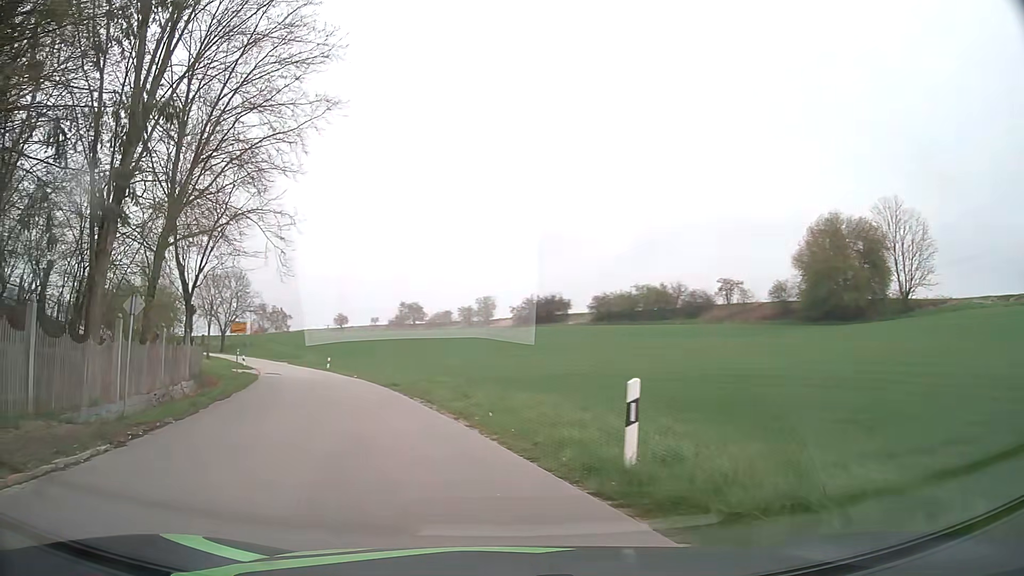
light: Day
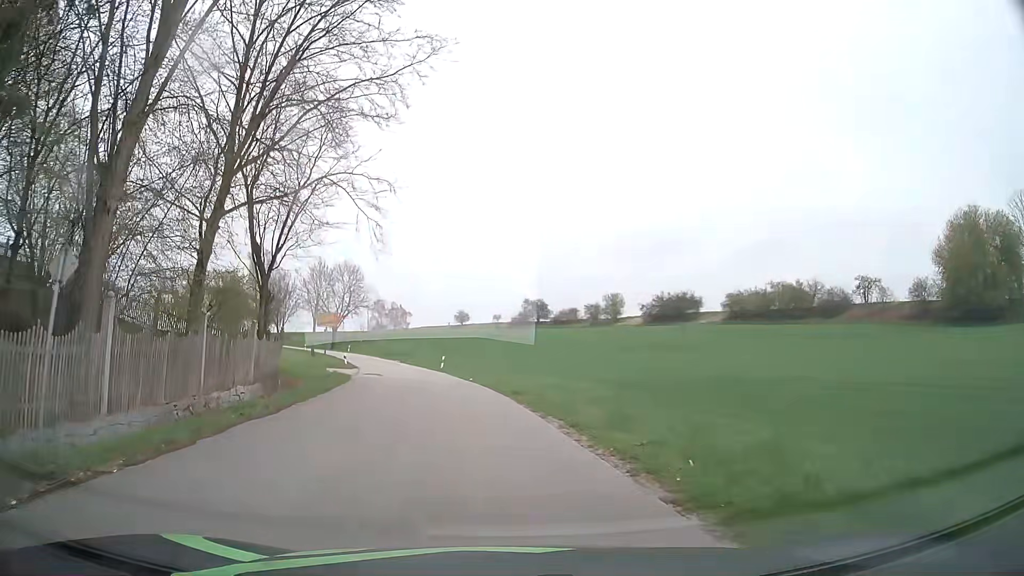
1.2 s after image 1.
(-0.9, +6.5) m; -12°
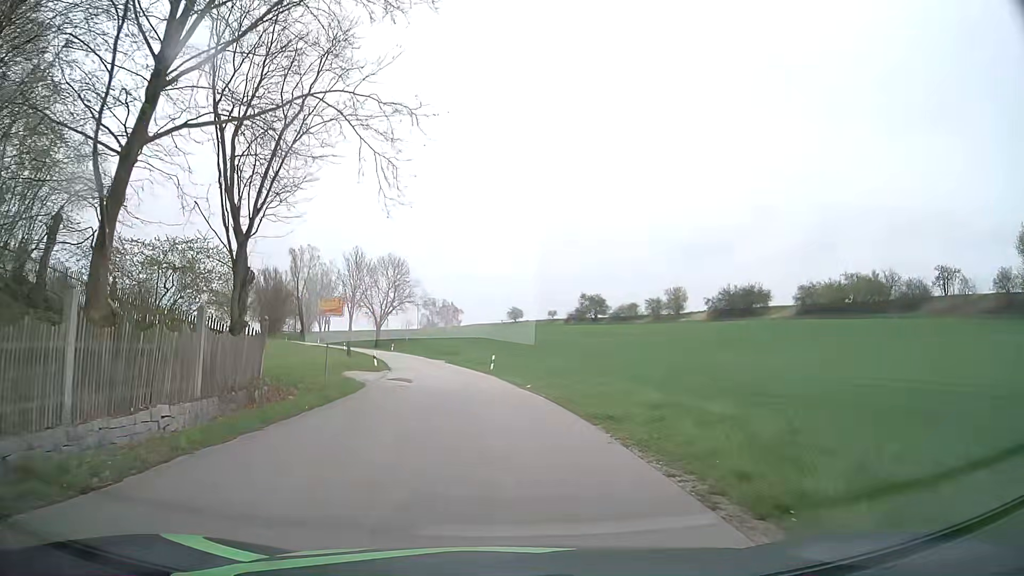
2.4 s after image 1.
(-0.4, +8.6) m; -4°
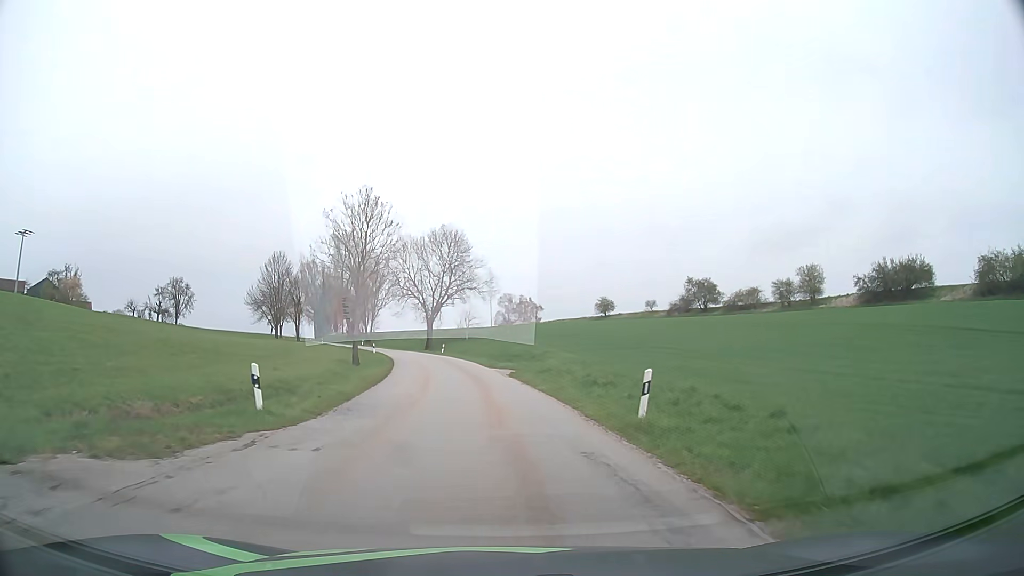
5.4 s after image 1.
(-1.9, +29.5) m; -7°
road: tertiary
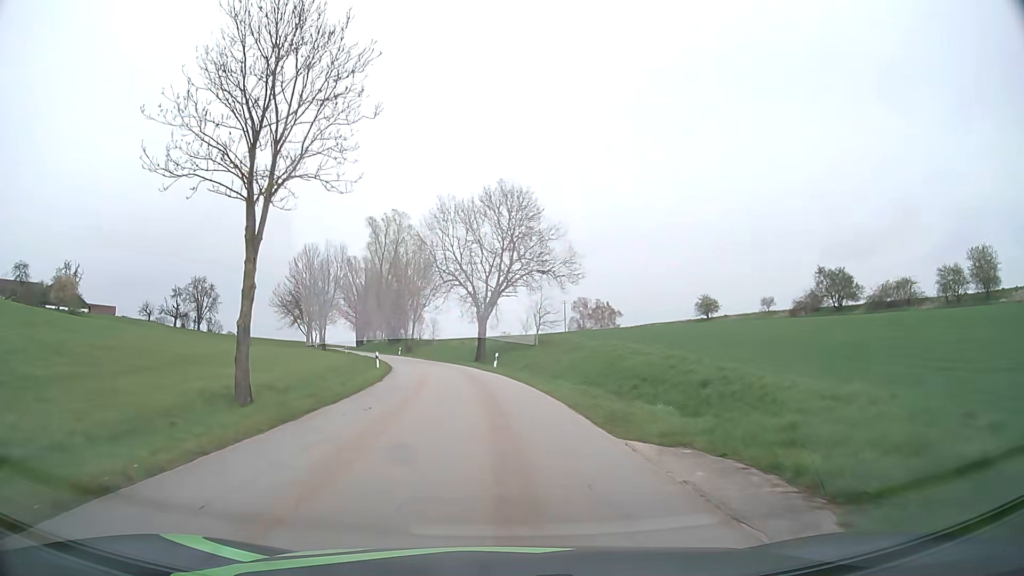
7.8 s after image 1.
(-1.5, +28.8) m; -6°
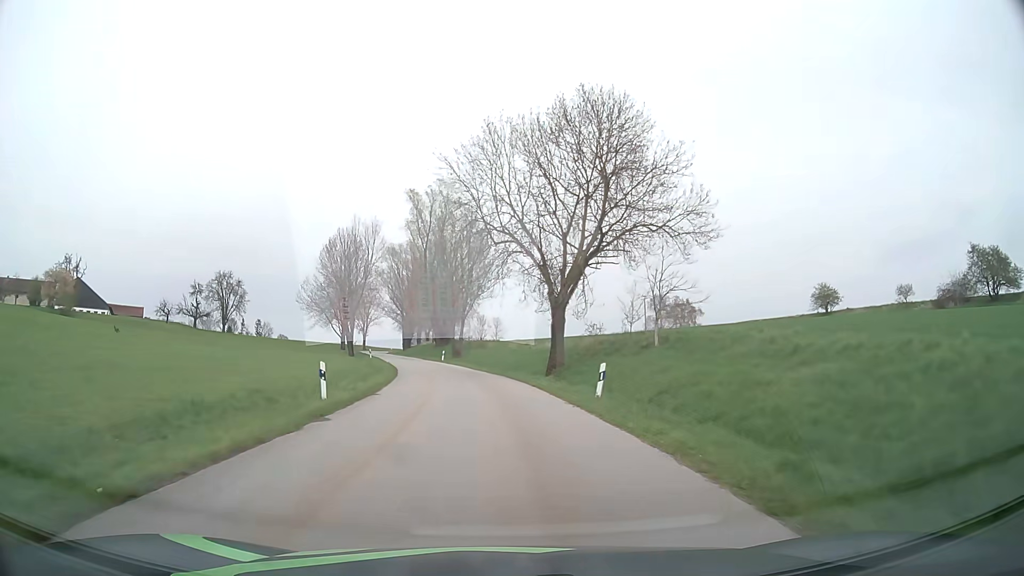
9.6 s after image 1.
(-1.2, +23.4) m; -6°
(0, +10) (-1, +20) (-1, +30) (-3, +40) (-4, +50) (-6, +60) (-9, +69) (-12, +79) (-14, +88) (-17, +98) m
